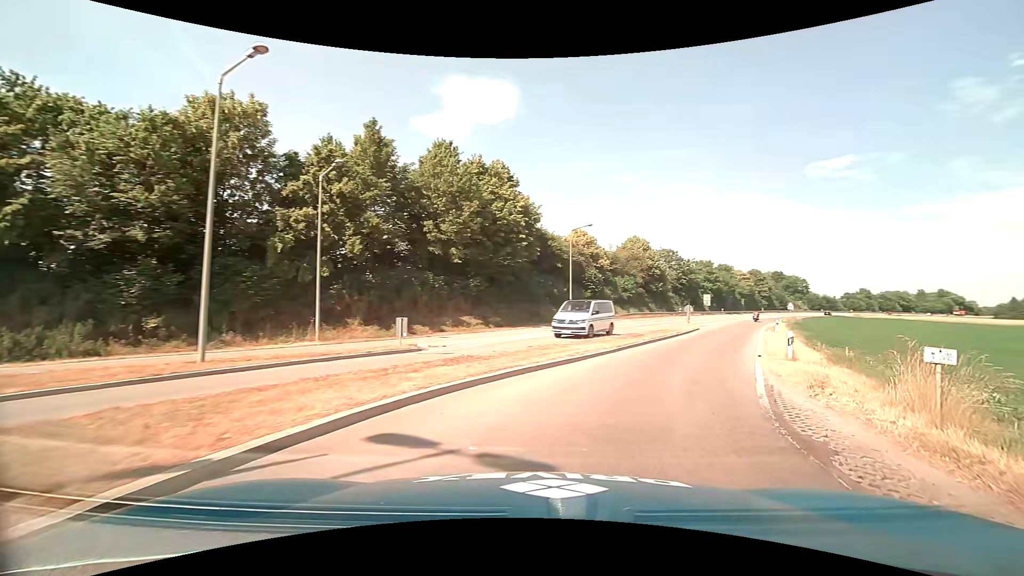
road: primary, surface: asphalt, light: Day
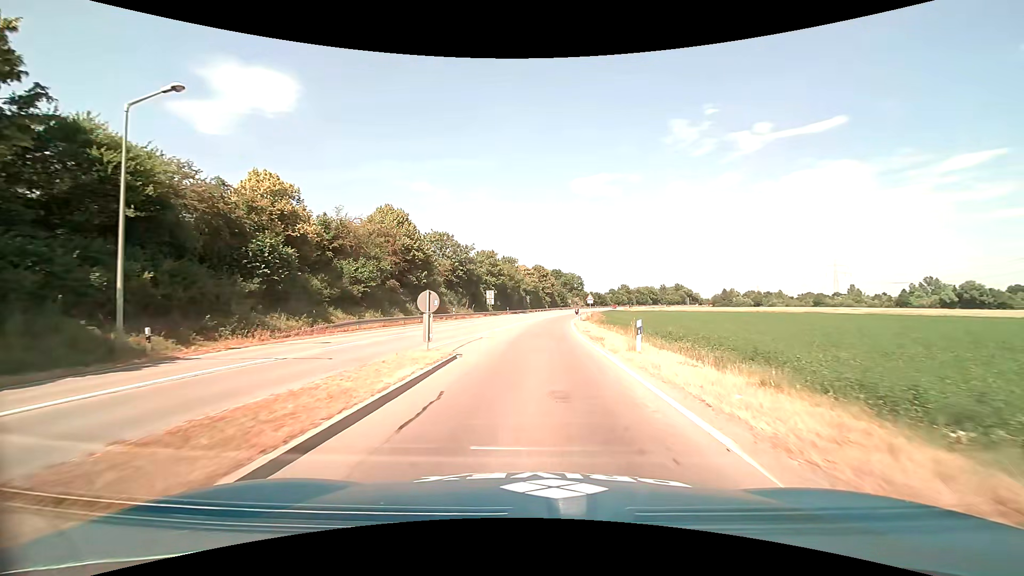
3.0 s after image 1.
(+8.6, +25.9) m; +24°
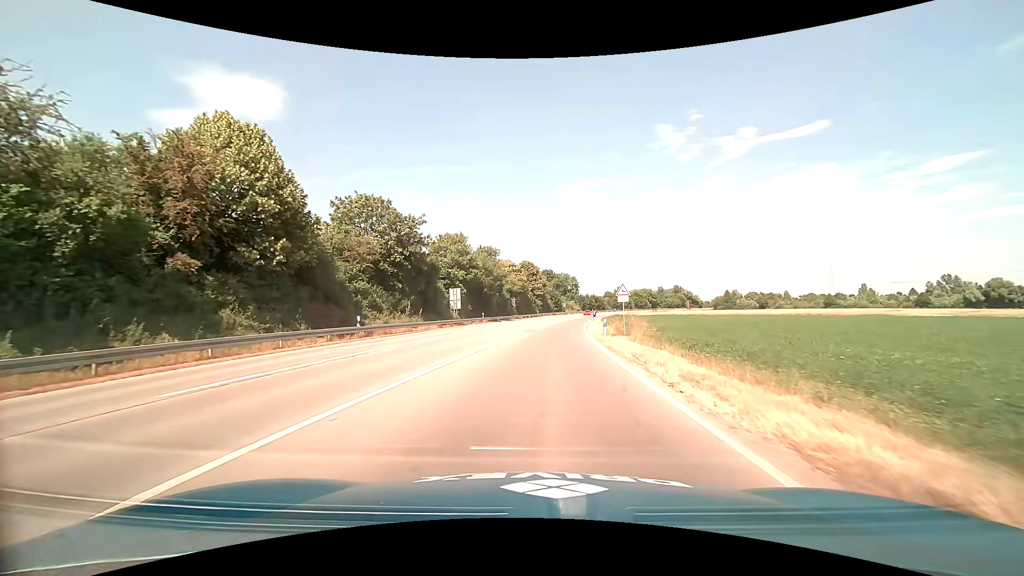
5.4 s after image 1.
(+0.6, +26.7) m; +2°
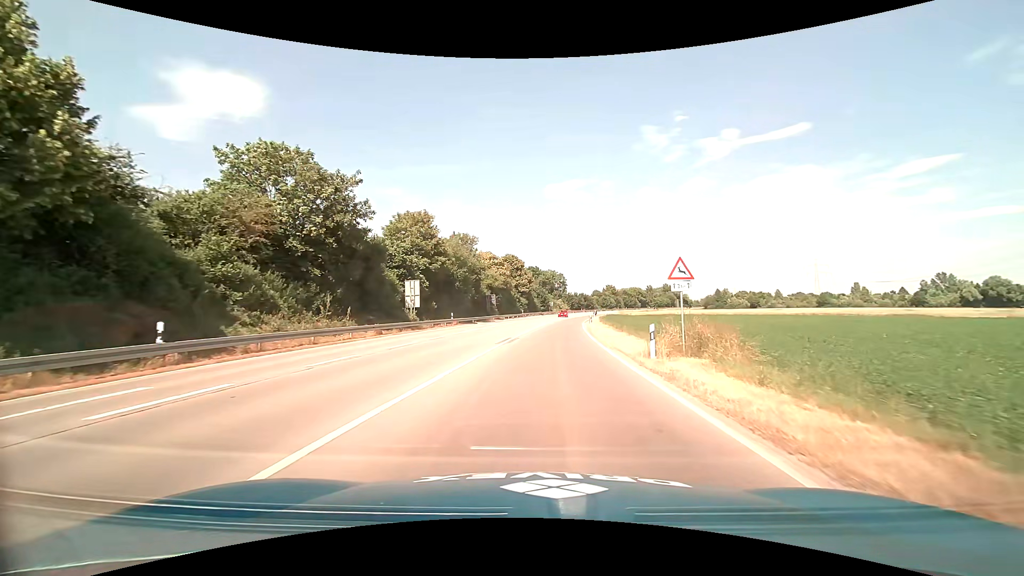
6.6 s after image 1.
(+0.1, +13.8) m; +2°
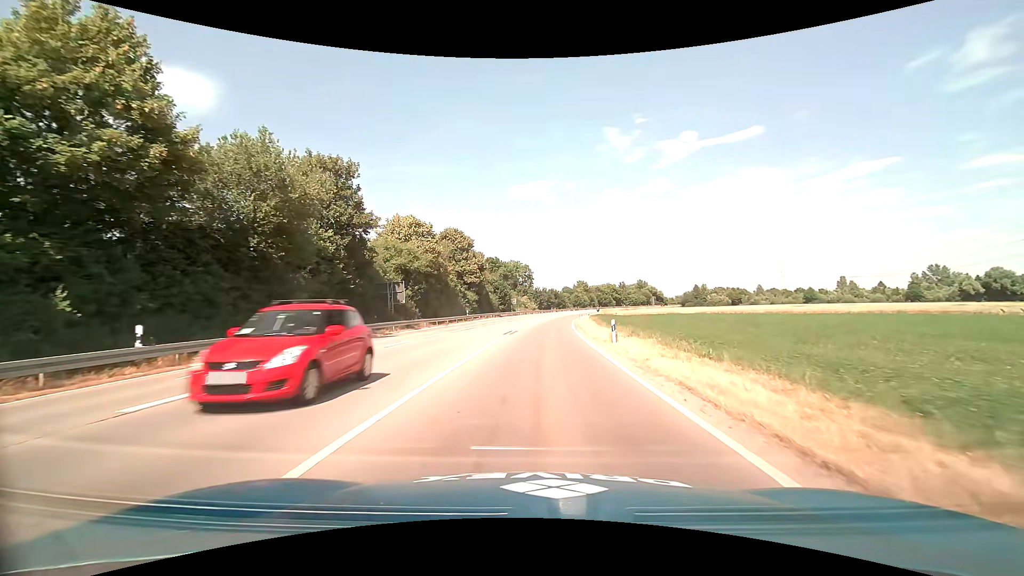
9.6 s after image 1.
(+1.5, +35.1) m; +4°
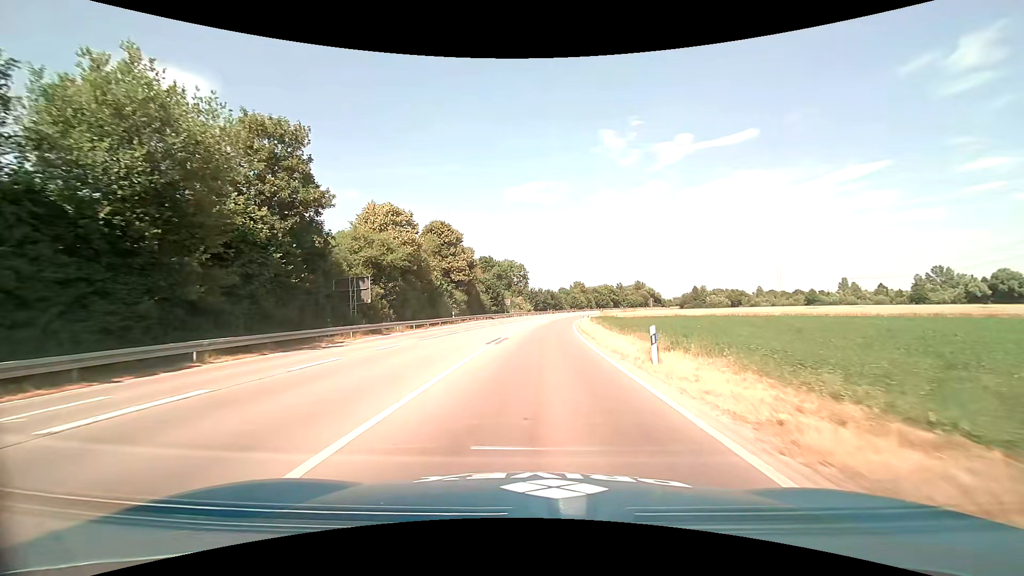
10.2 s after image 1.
(0.0, +7.2) m; 0°
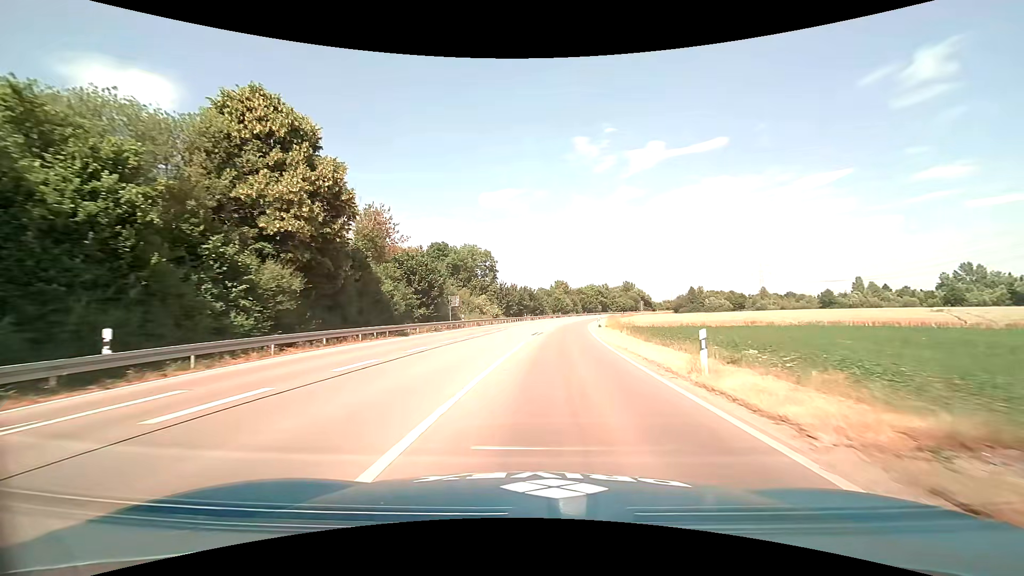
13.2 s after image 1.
(+0.8, +41.4) m; +3°
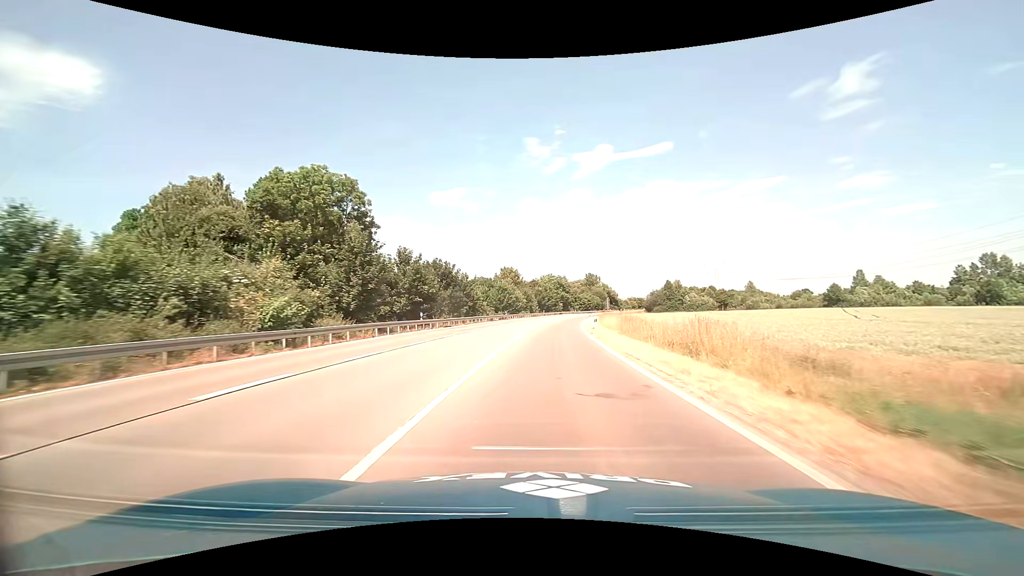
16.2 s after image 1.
(+3.2, +52.4) m; +6°
(0, +10) (+1, +20) (+1, +30) (+2, +40) (+2, +50) (+3, +60) (+5, +70) (+6, +80) (+7, +90) (+9, +99) m
